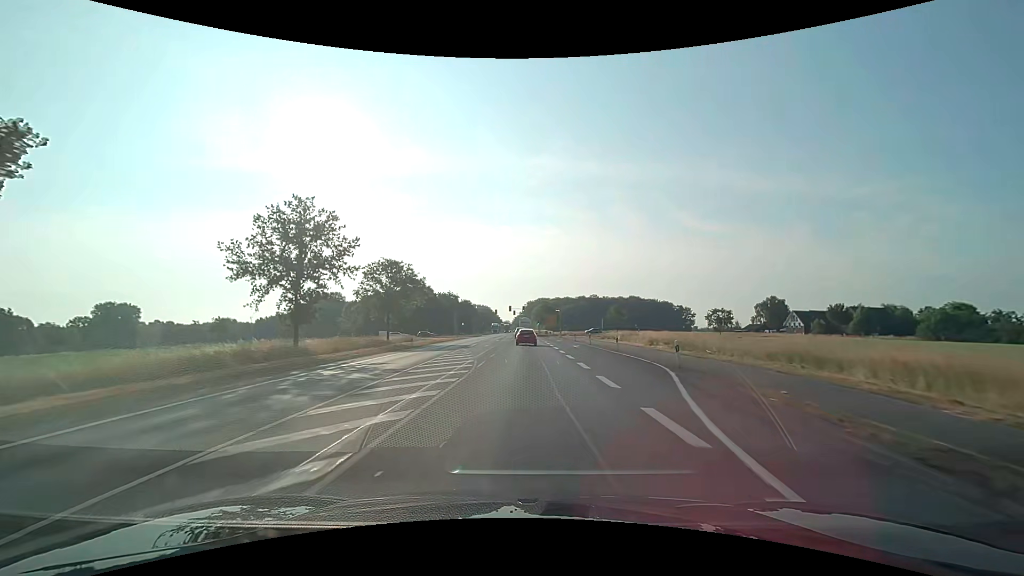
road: primary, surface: asphalt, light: Day
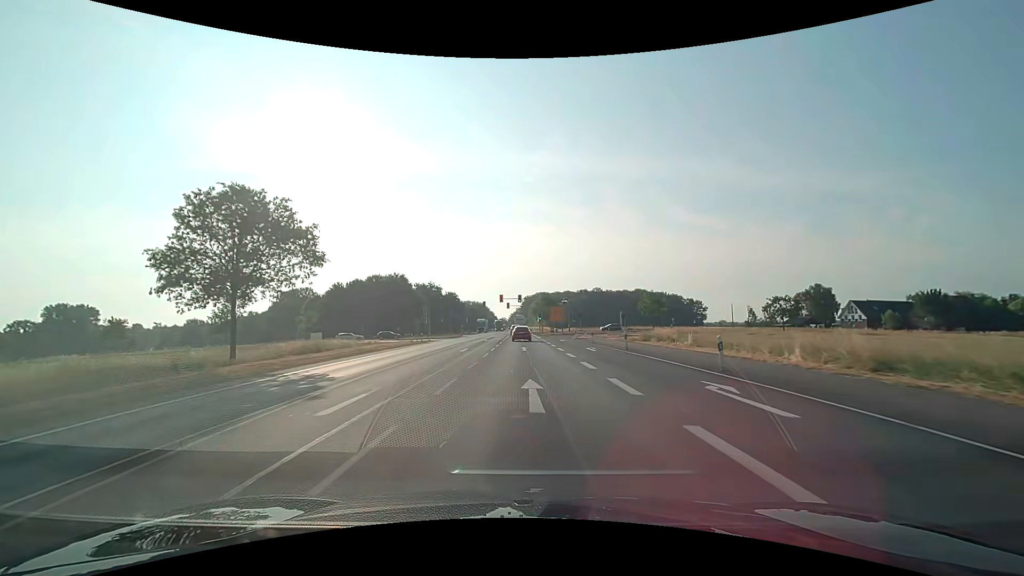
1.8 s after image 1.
(+0.2, +32.3) m; 0°
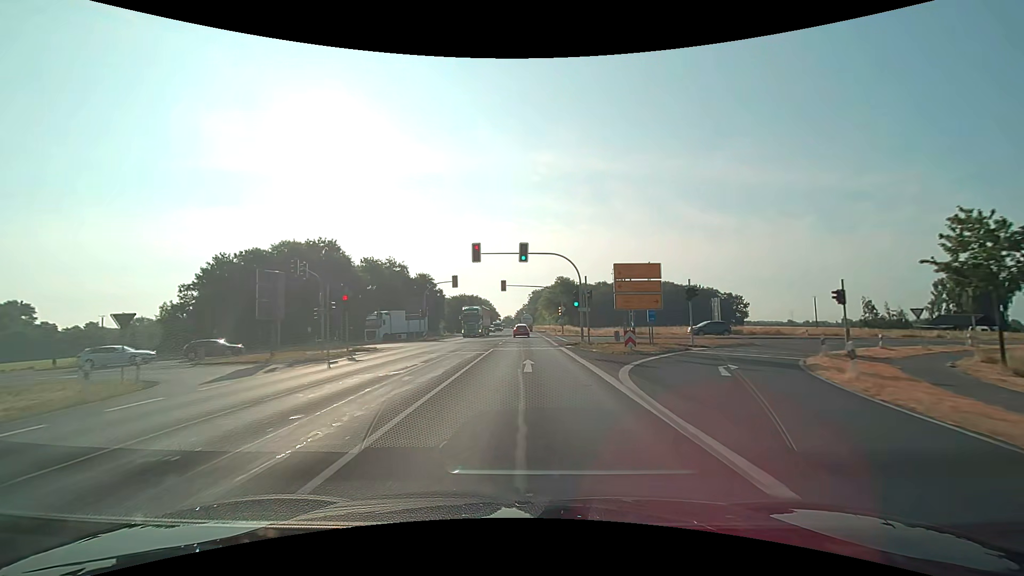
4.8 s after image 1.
(-0.1, +54.0) m; -1°
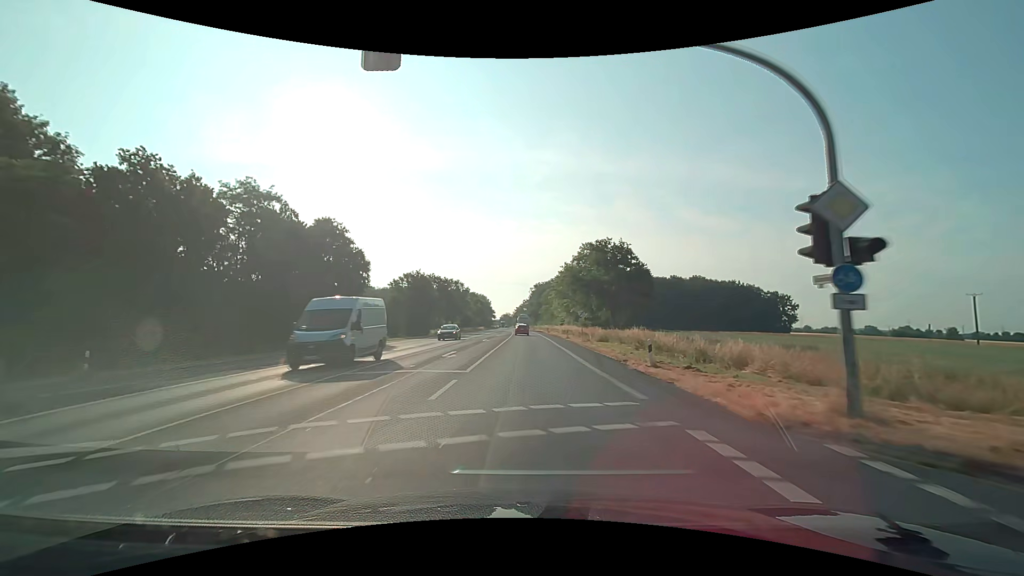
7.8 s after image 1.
(0.0, +53.9) m; 0°
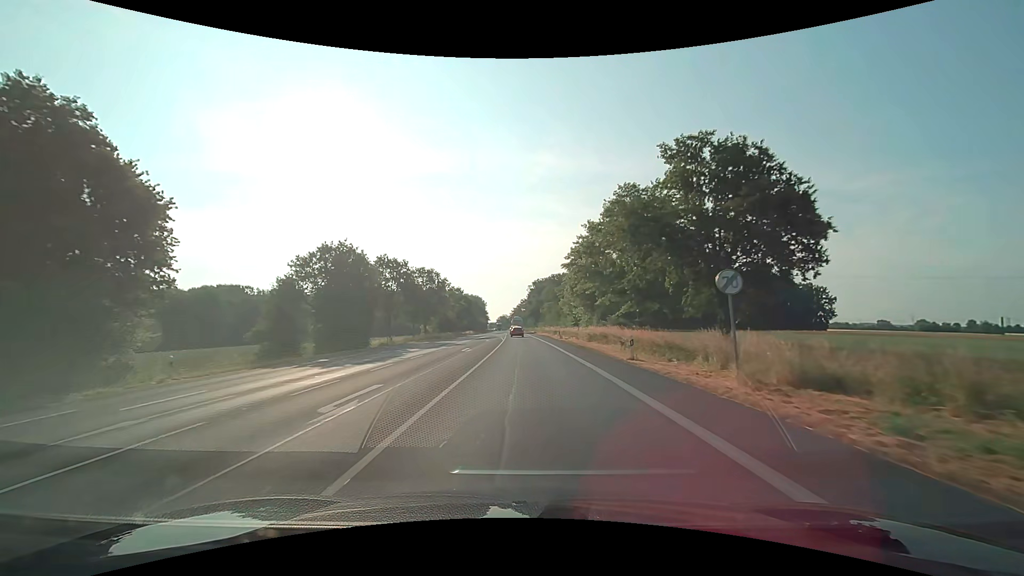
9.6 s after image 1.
(+0.1, +32.5) m; 0°
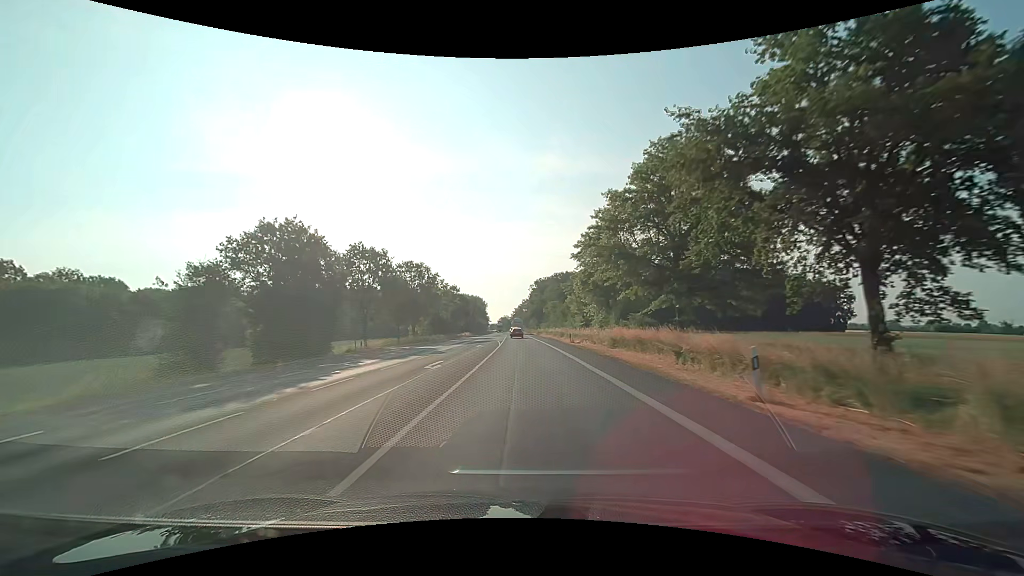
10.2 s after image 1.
(0.0, +11.0) m; 0°
